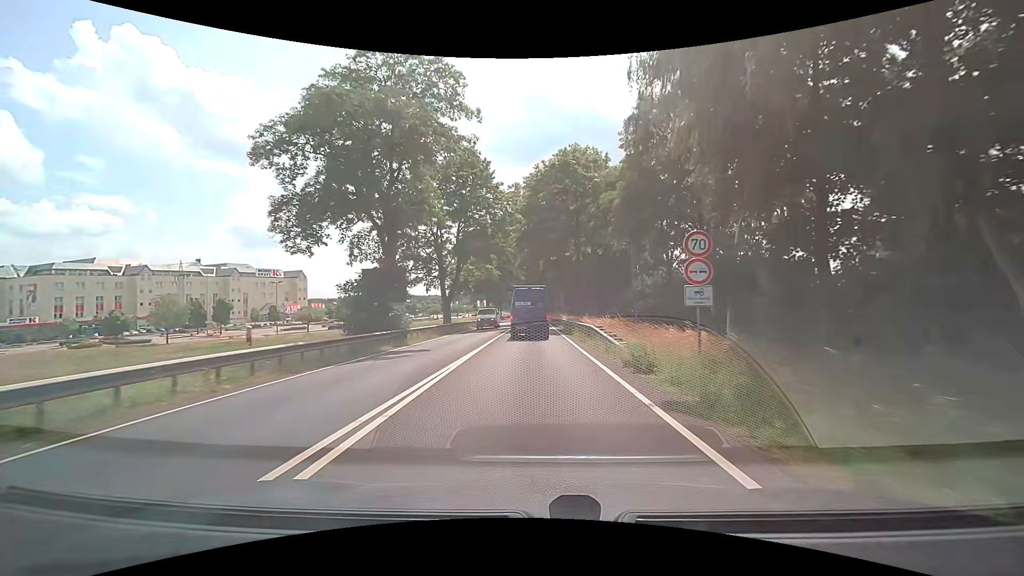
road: primary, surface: asphalt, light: Day
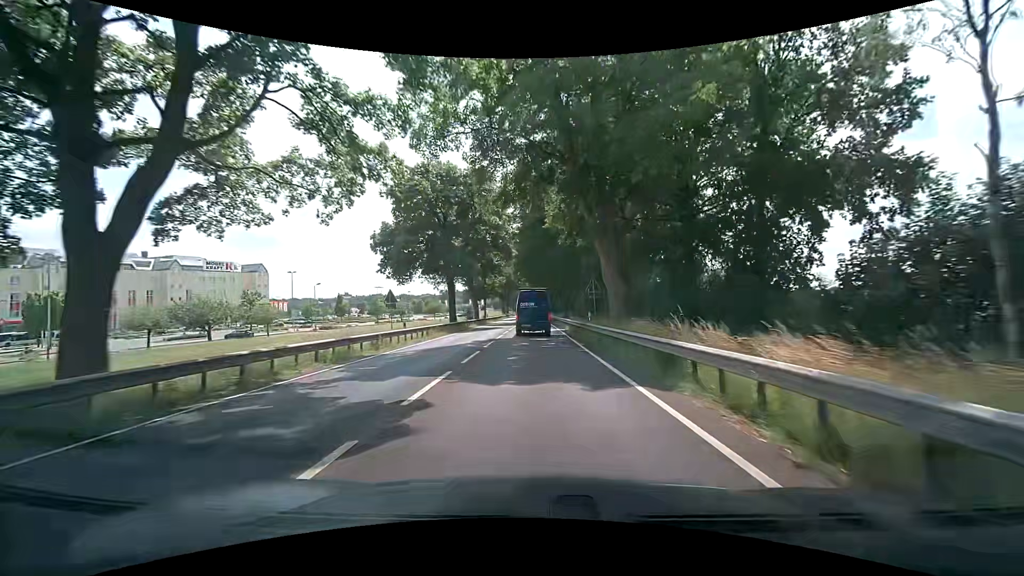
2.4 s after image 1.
(-0.3, +38.4) m; 0°
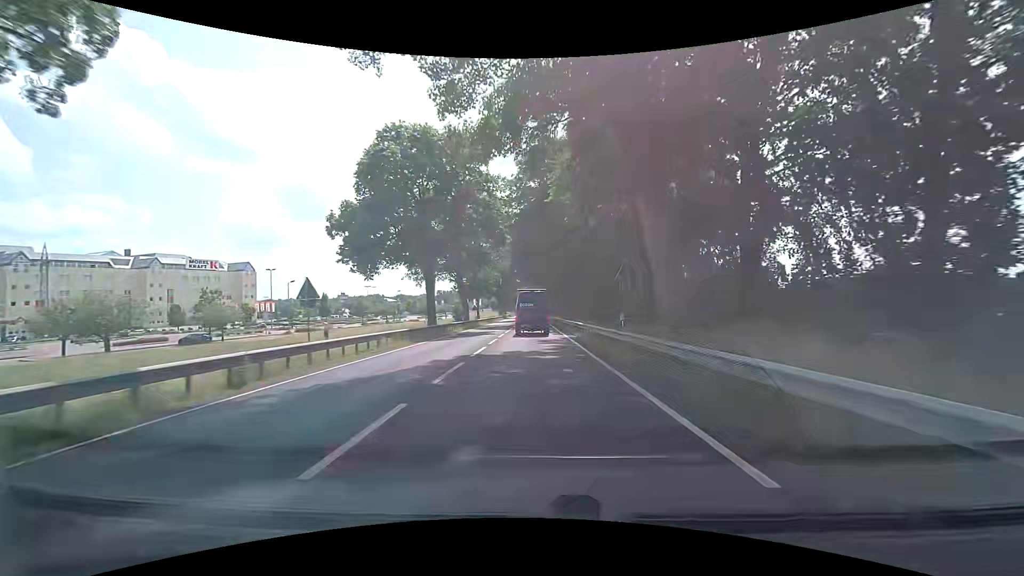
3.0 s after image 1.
(0.0, +9.8) m; 0°
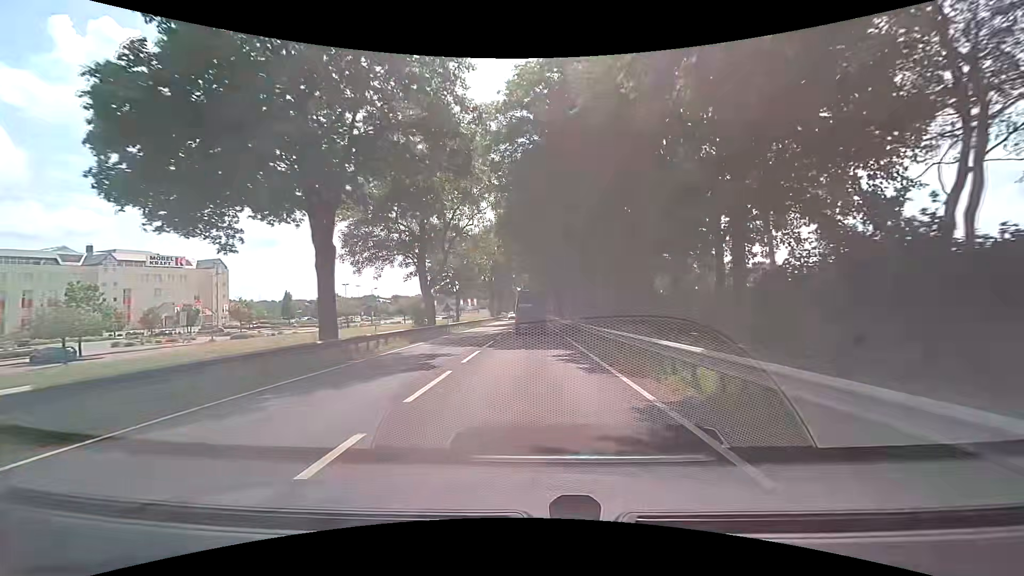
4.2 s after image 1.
(-0.2, +19.9) m; 0°
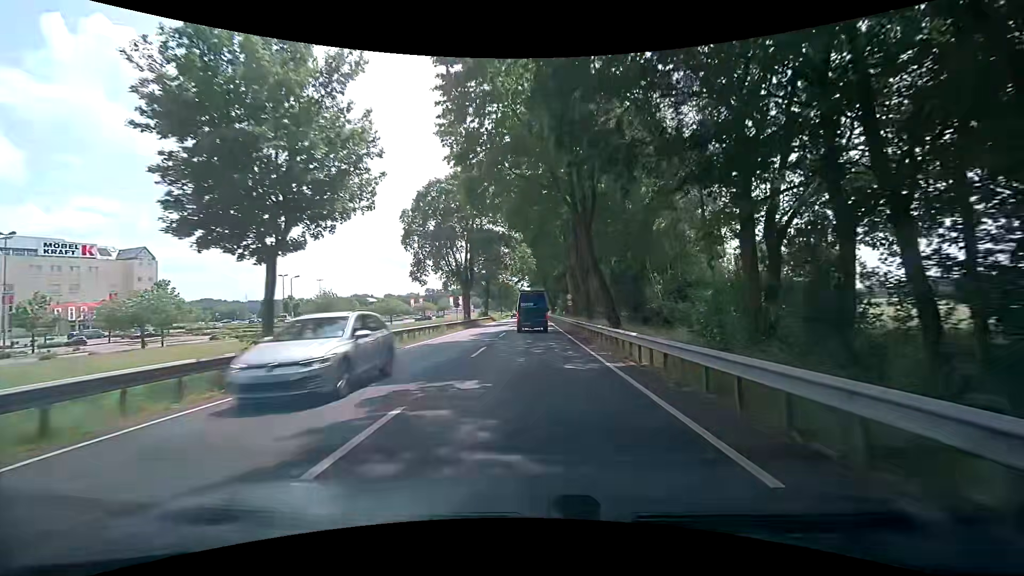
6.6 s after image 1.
(-0.6, +40.5) m; -1°
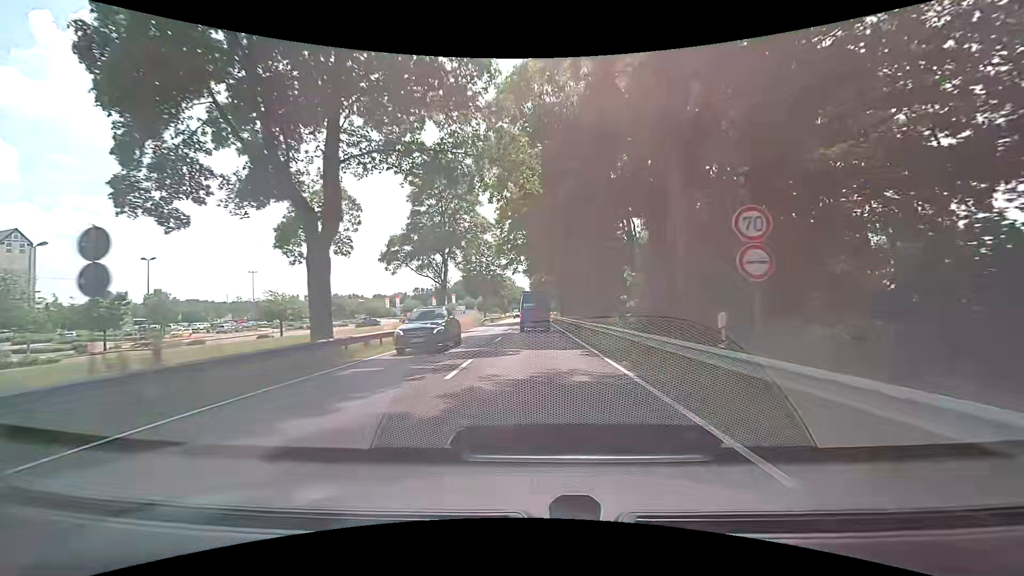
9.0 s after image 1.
(+0.1, +41.2) m; 0°
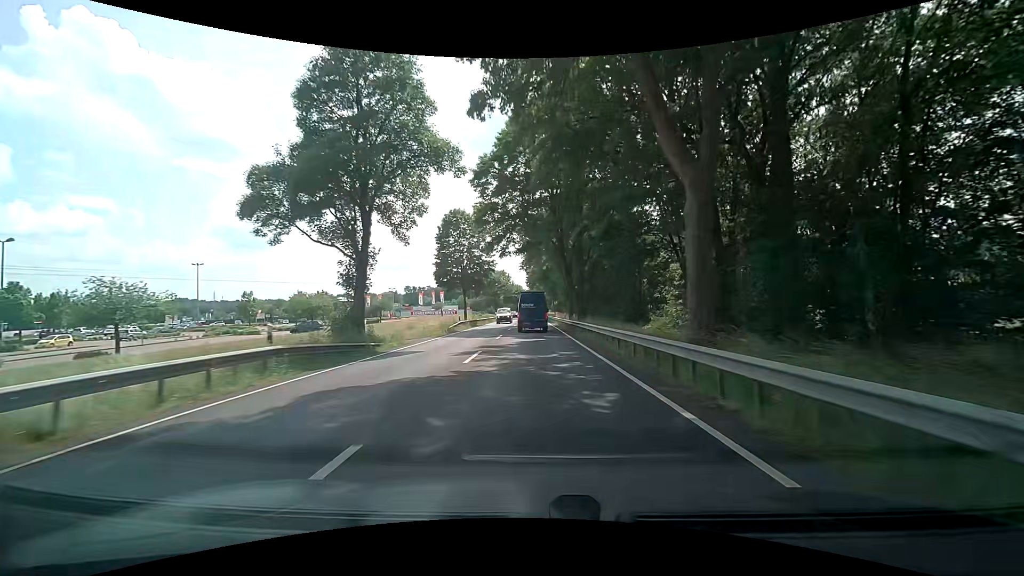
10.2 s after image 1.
(+0.1, +20.8) m; 0°
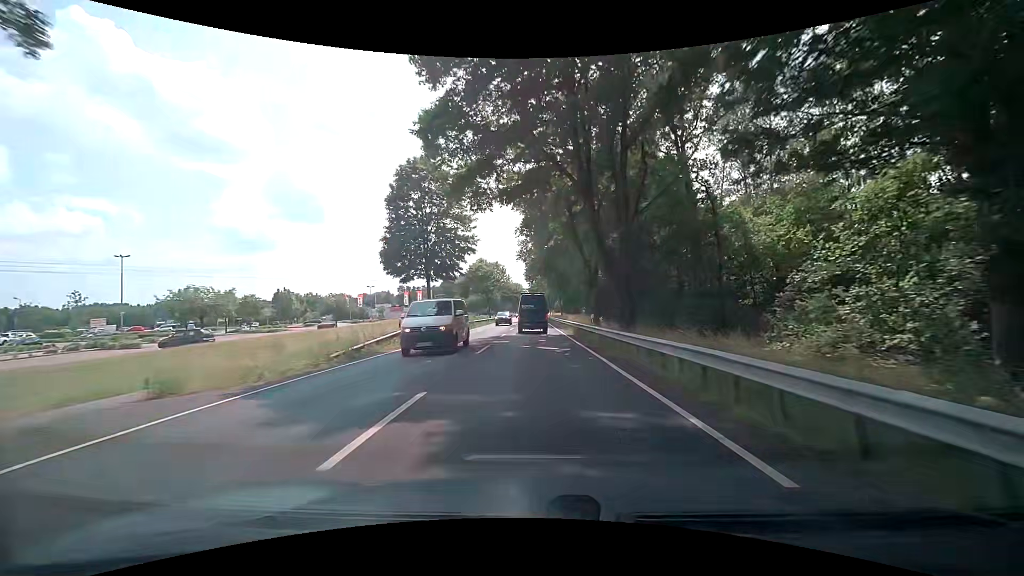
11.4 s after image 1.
(+0.1, +20.7) m; 0°
(0, +10) (0, +20) (0, +30) (0, +40) (0, +50) (0, +60) (0, +70) (0, +80) (0, +90) (0, +100) m
